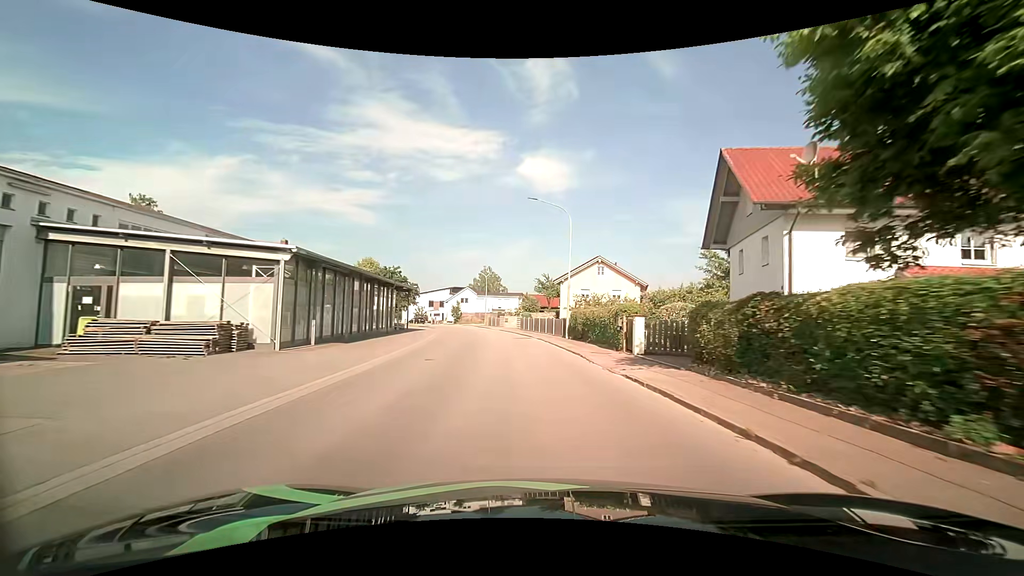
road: tertiary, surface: asphalt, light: Day
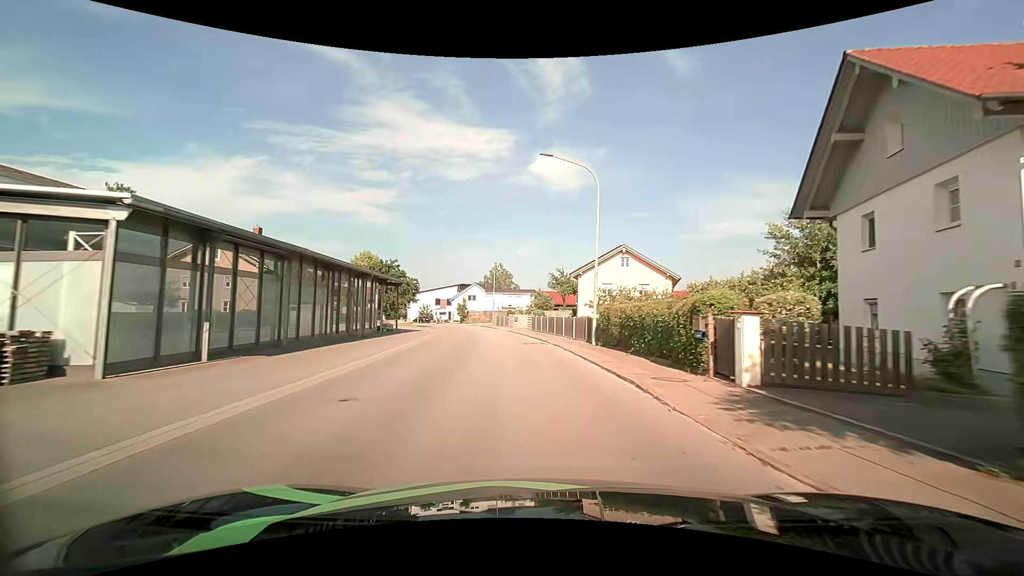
(-0.1, +7.7) m; -1°
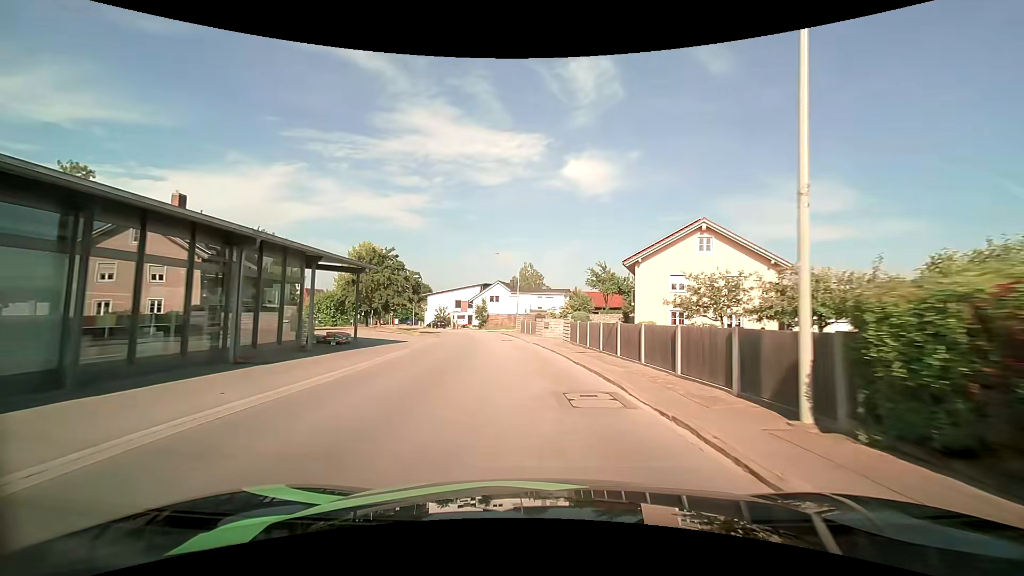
(-0.5, +14.7) m; -4°
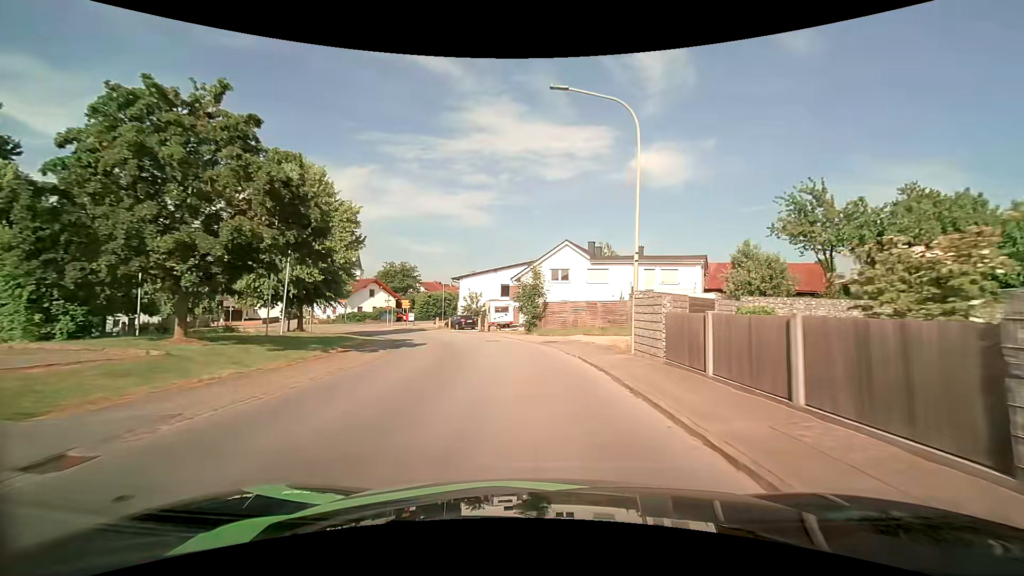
(-2.7, +35.8) m; -8°
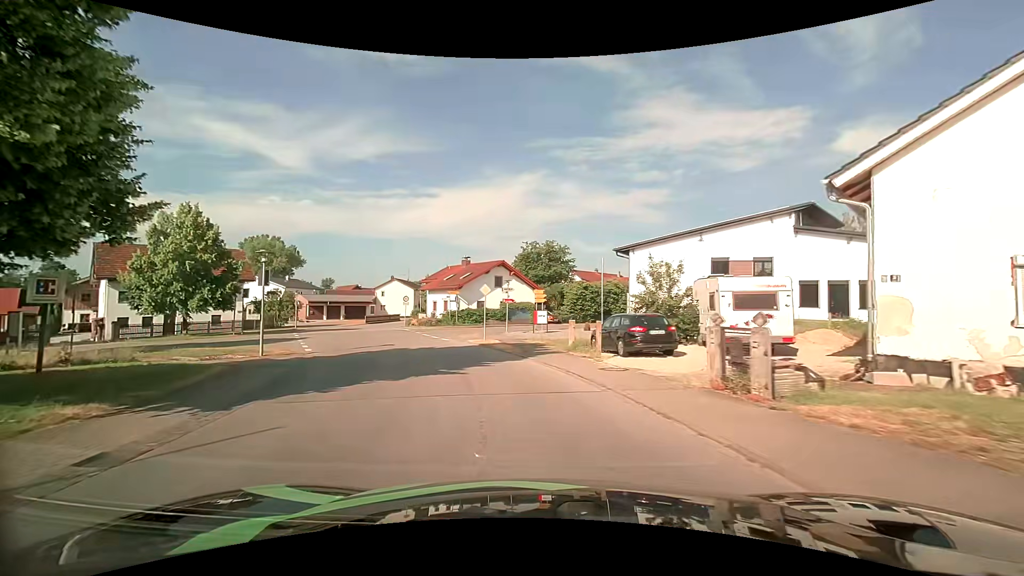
(-3.5, +29.4) m; -18°
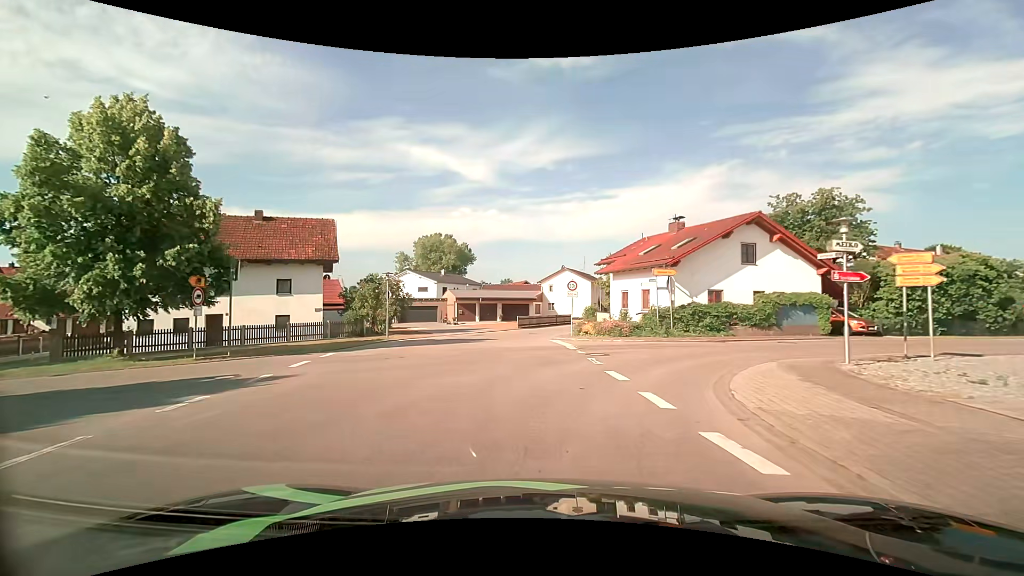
(-5.0, +23.8) m; -21°
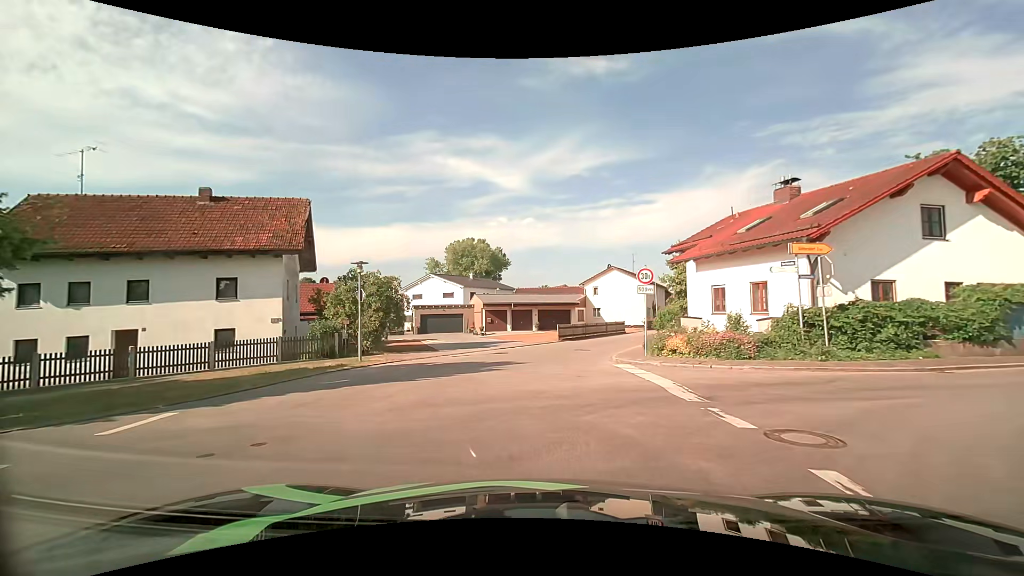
(-0.5, +10.3) m; -5°
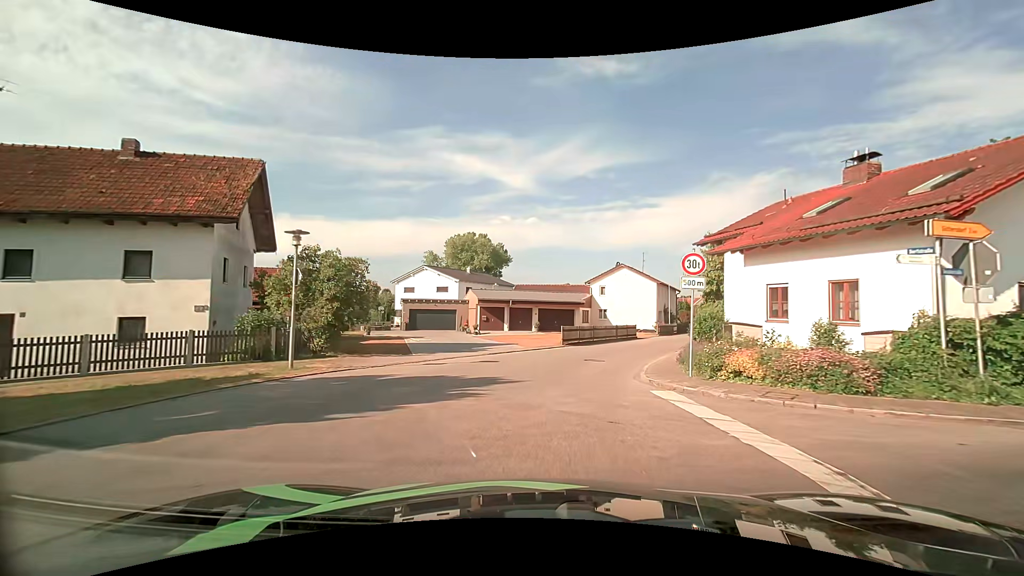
(-0.1, +5.2) m; 0°
(0, +10) (+2, +20) (+6, +29) (+10, +38) (+15, +47) (+19, +56) (+24, +65) (+28, +74) (+30, +84) (+32, +94) m
